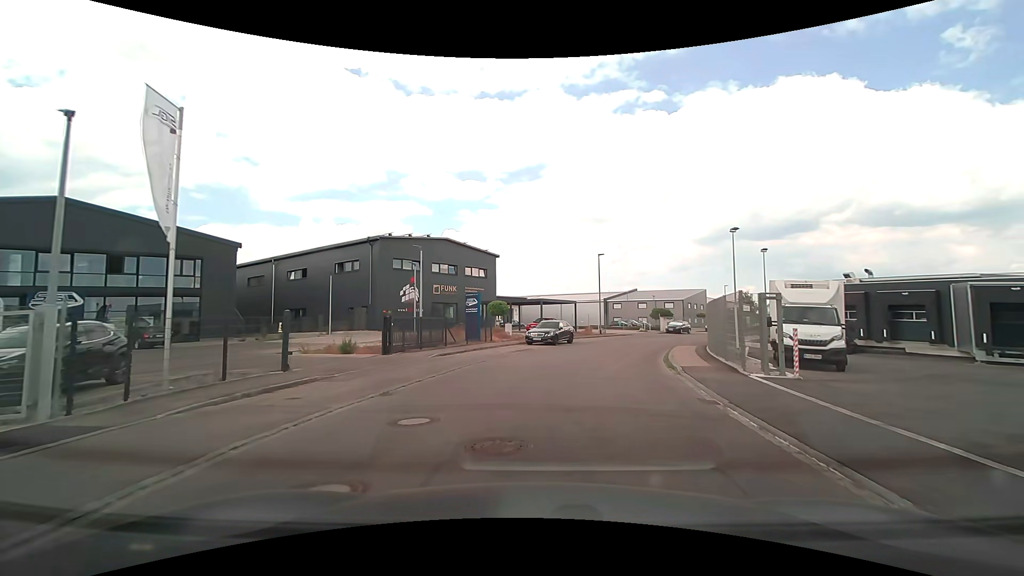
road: residential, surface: asphalt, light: Day
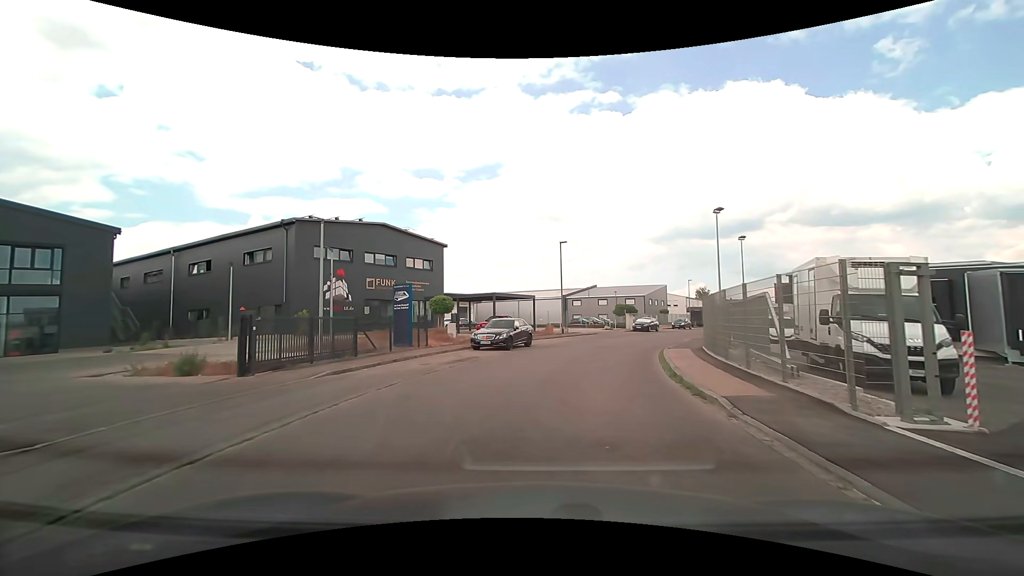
(+0.4, +6.7) m; +6°
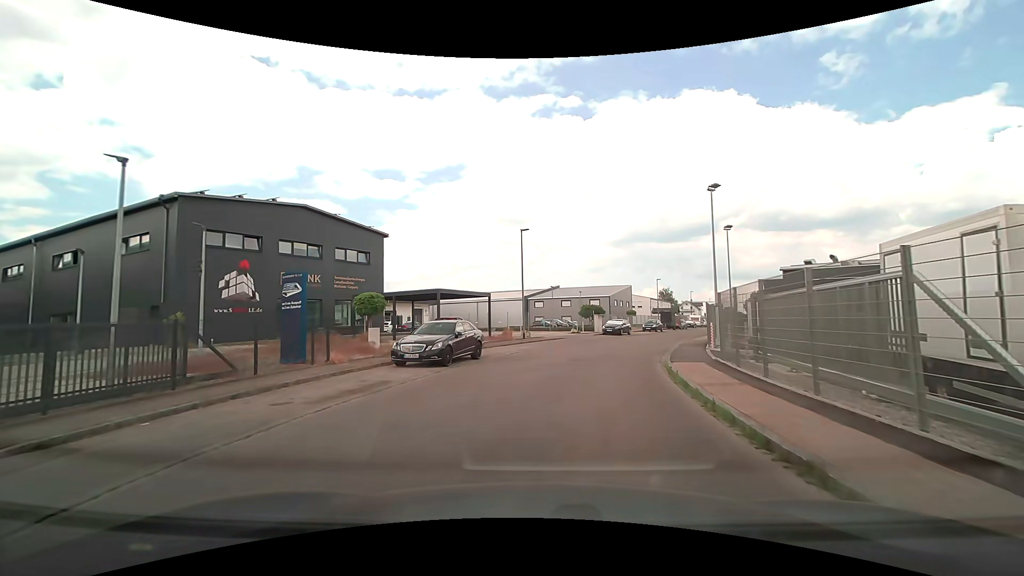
(+0.2, +6.9) m; +4°
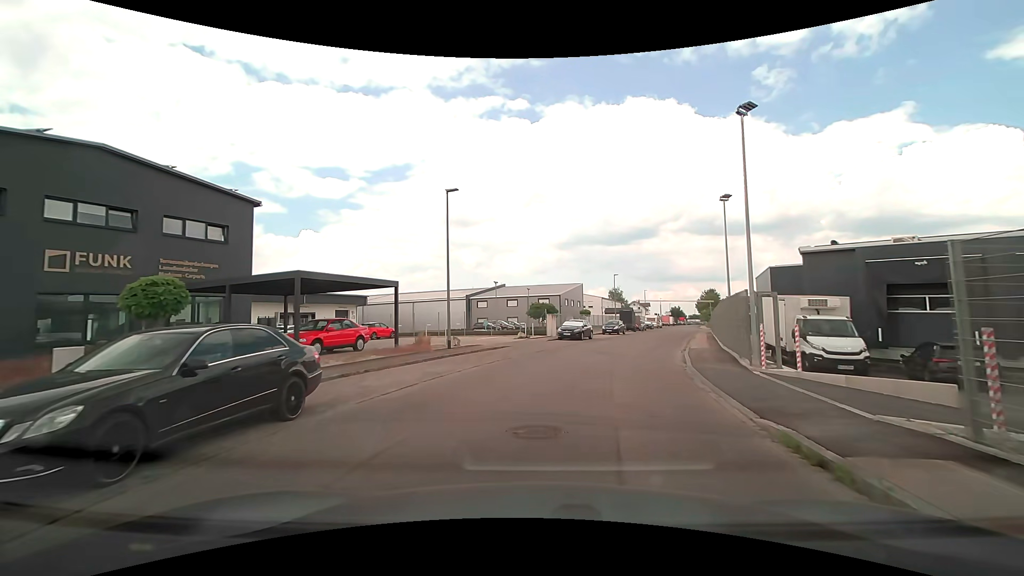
(+0.6, +11.0) m; +6°
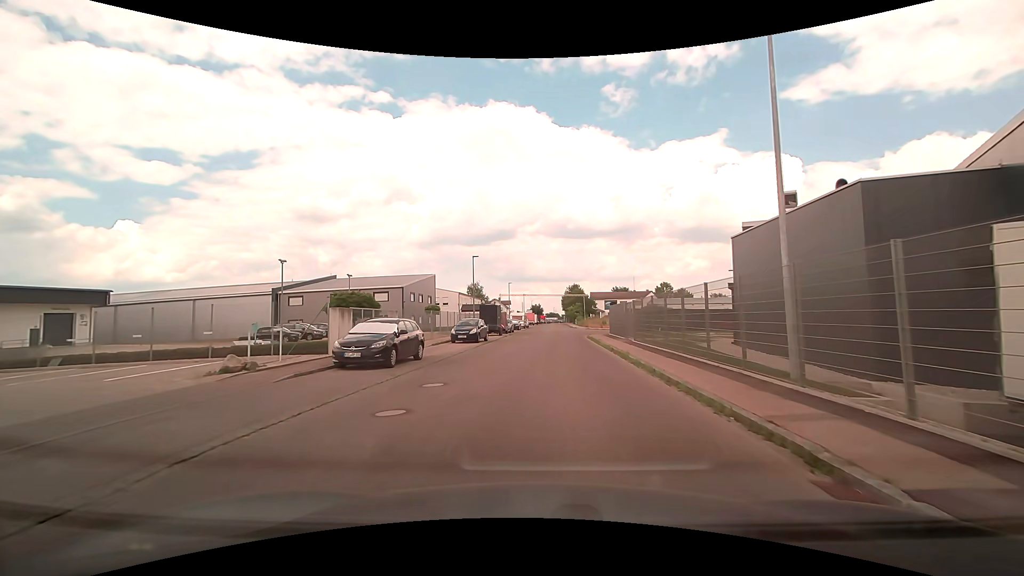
(+2.9, +20.6) m; +16°
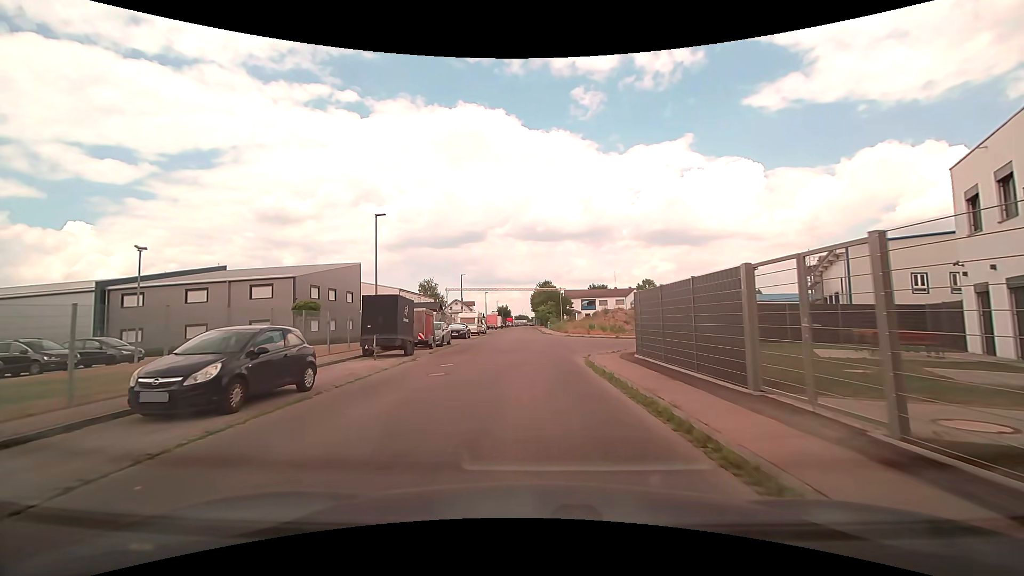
(+1.0, +21.3) m; +4°
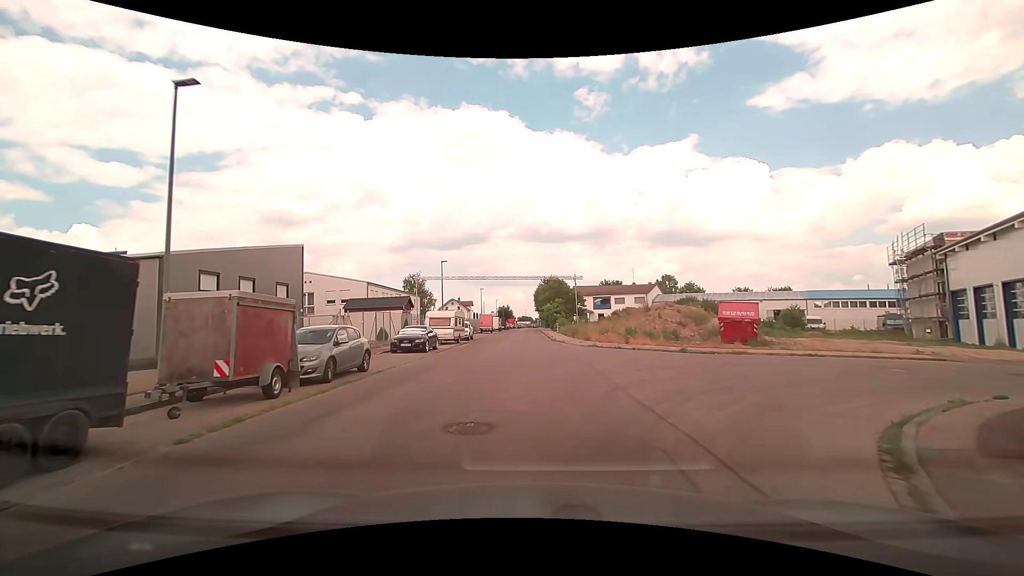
(-0.2, +16.8) m; -1°
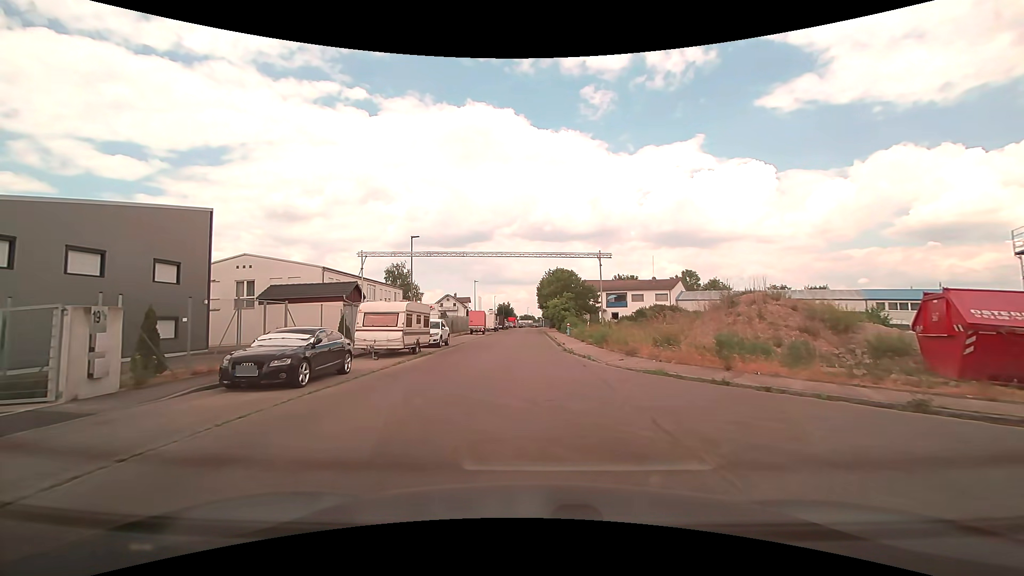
(-0.1, +13.7) m; -1°
(0, +10) (0, +20) (0, +30) (0, +40) (0, +50) (0, +60) (-1, +70) (-1, +80) (-1, +90) (0, +100) m
